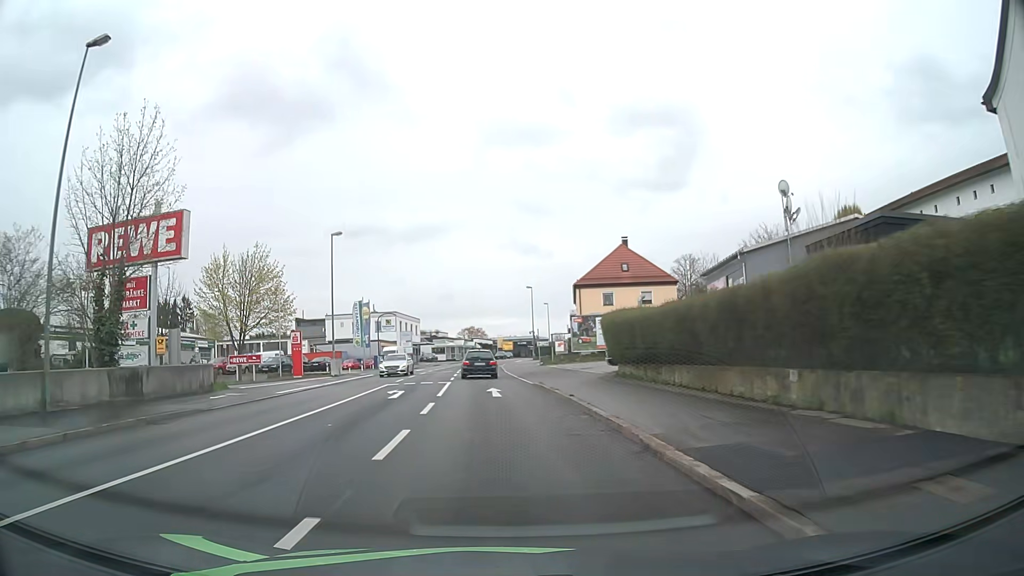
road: tertiary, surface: asphalt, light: Day
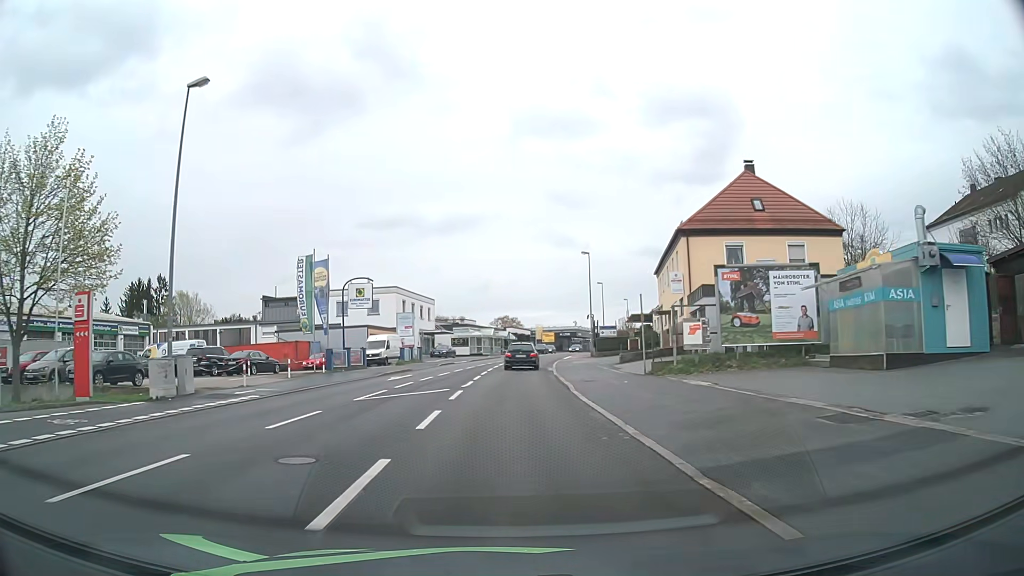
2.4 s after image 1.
(-1.2, +28.6) m; -3°
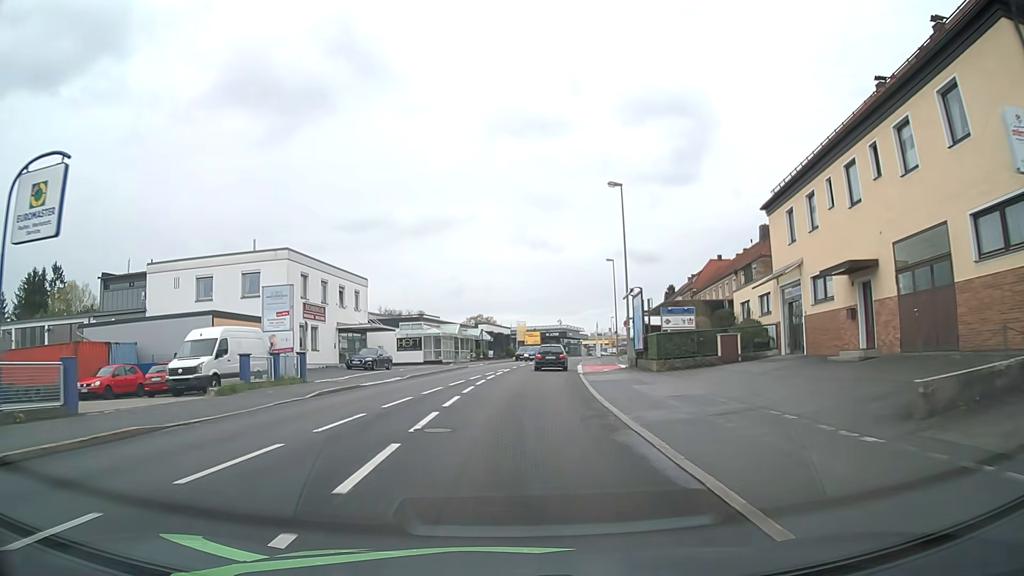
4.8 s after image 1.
(+0.2, +29.6) m; +2°
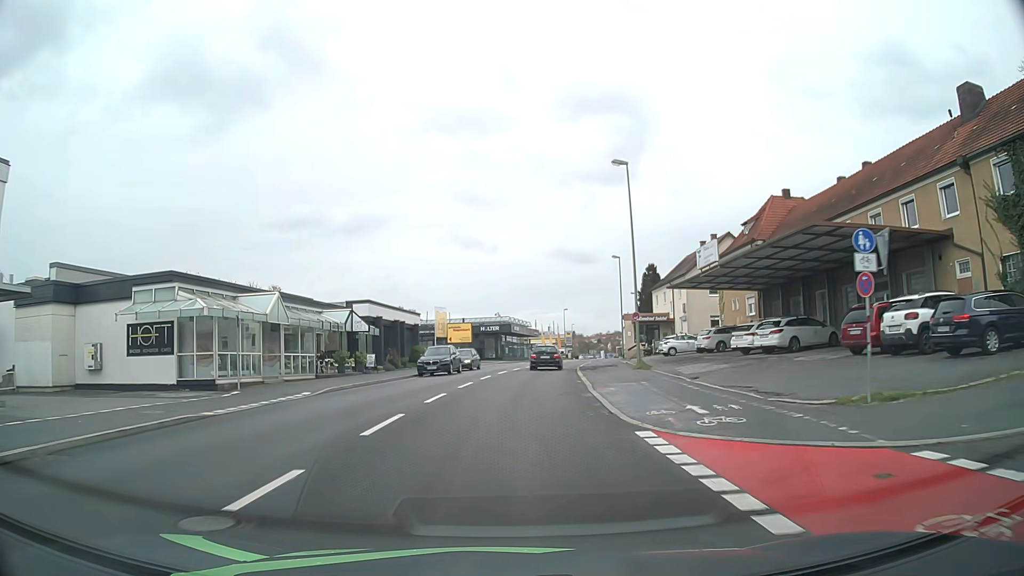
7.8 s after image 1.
(+2.2, +38.5) m; +6°
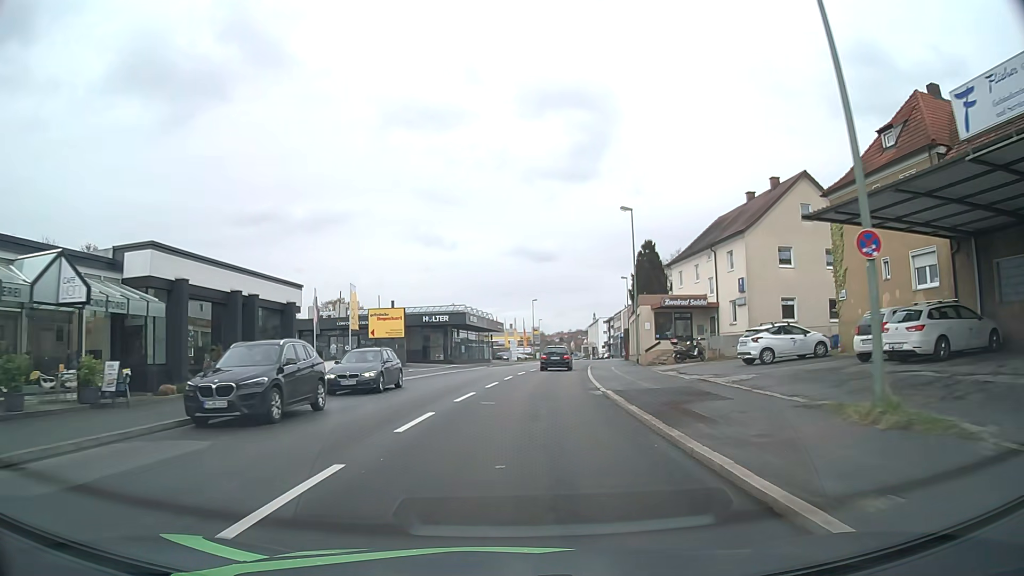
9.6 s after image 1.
(+0.5, +23.8) m; +3°
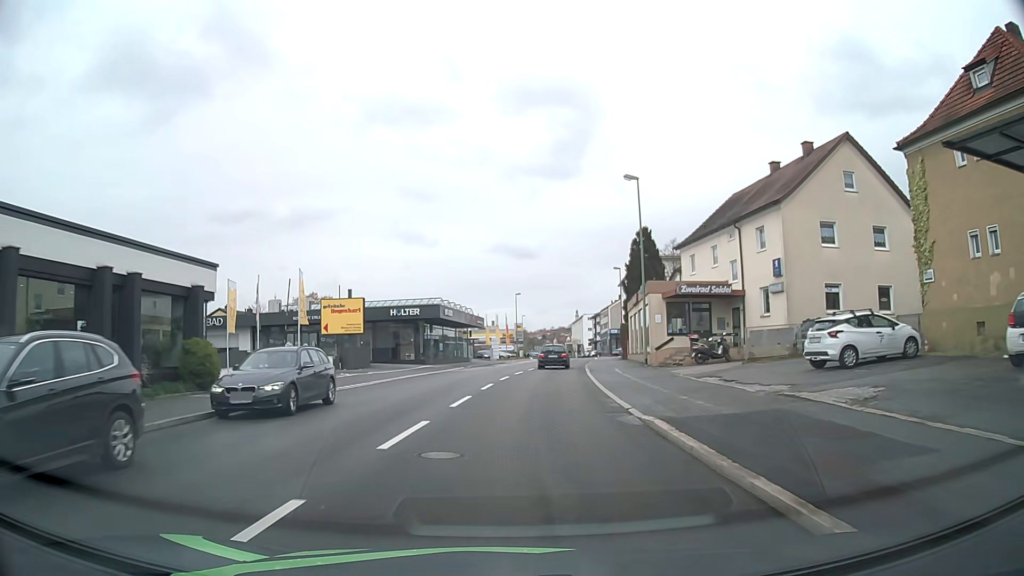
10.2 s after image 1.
(+0.1, +7.8) m; +2°
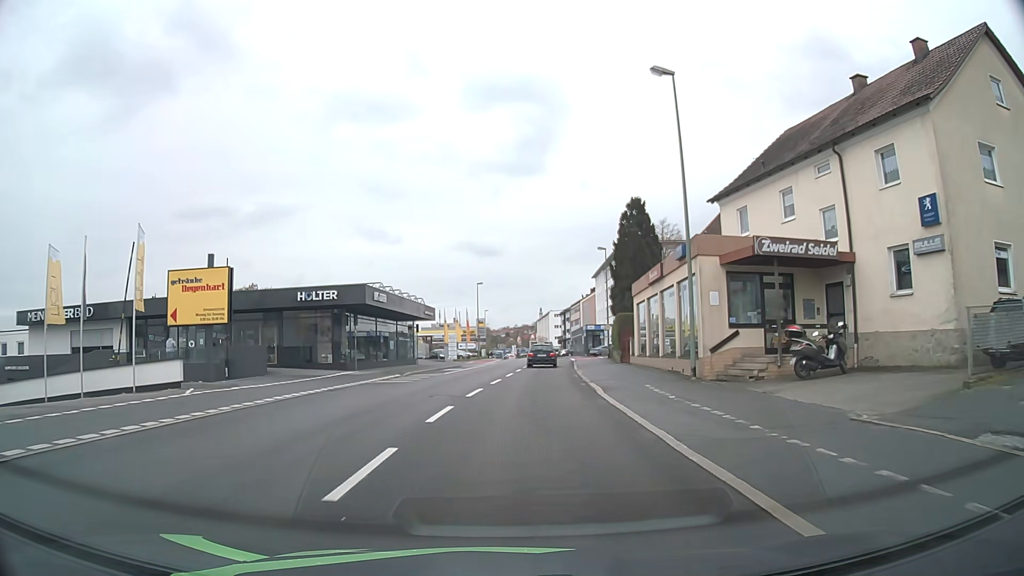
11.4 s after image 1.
(+0.4, +14.8) m; +3°
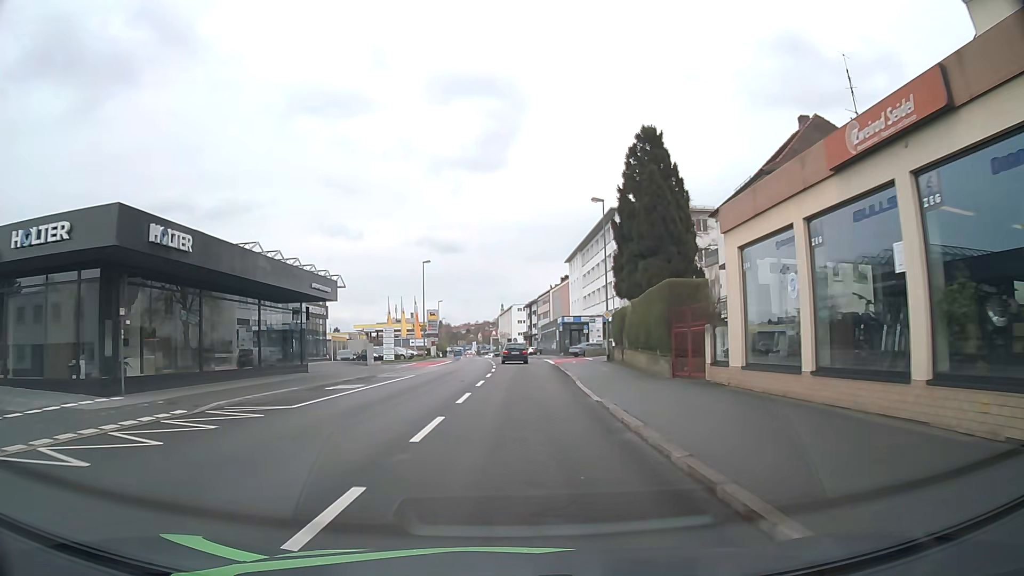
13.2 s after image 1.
(+0.7, +20.4) m; +3°
(0, +10) (0, +20) (+1, +30) (+1, +40) (+2, +50) (+9, +57) (+19, +57) (+29, +57) (+39, +56) (+49, +56) m
